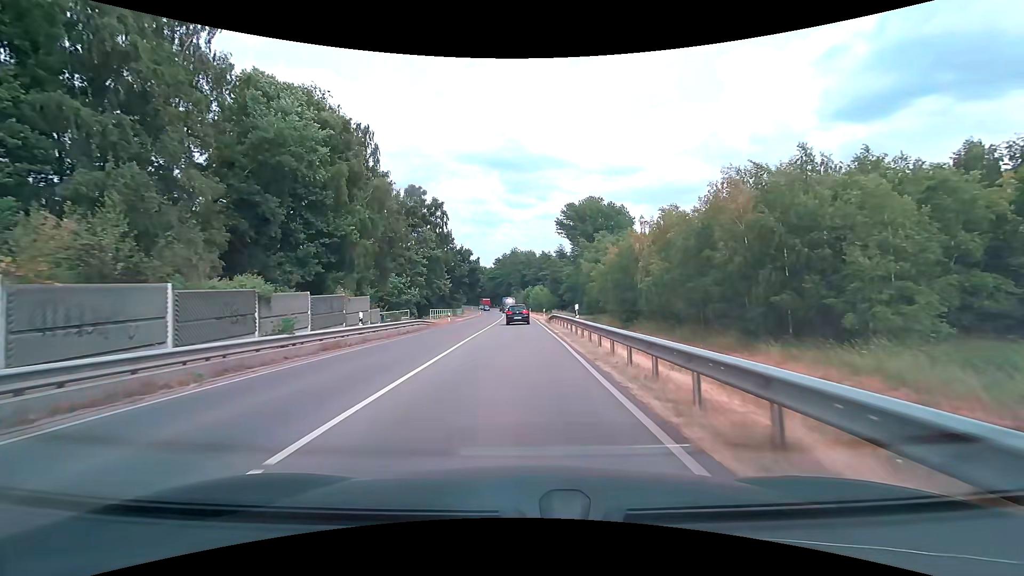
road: secondary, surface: asphalt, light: Day
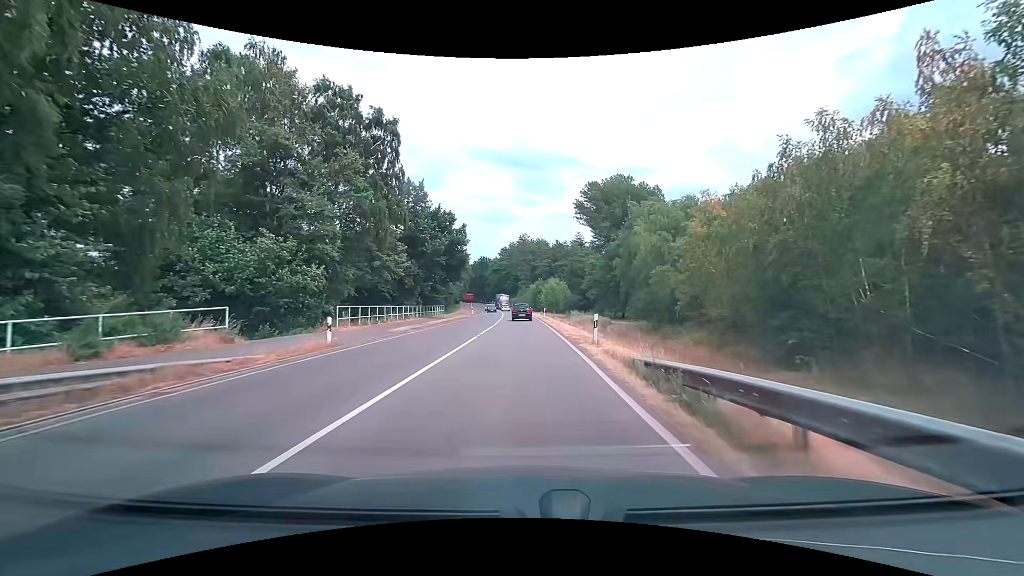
(-0.2, +30.4) m; -1°
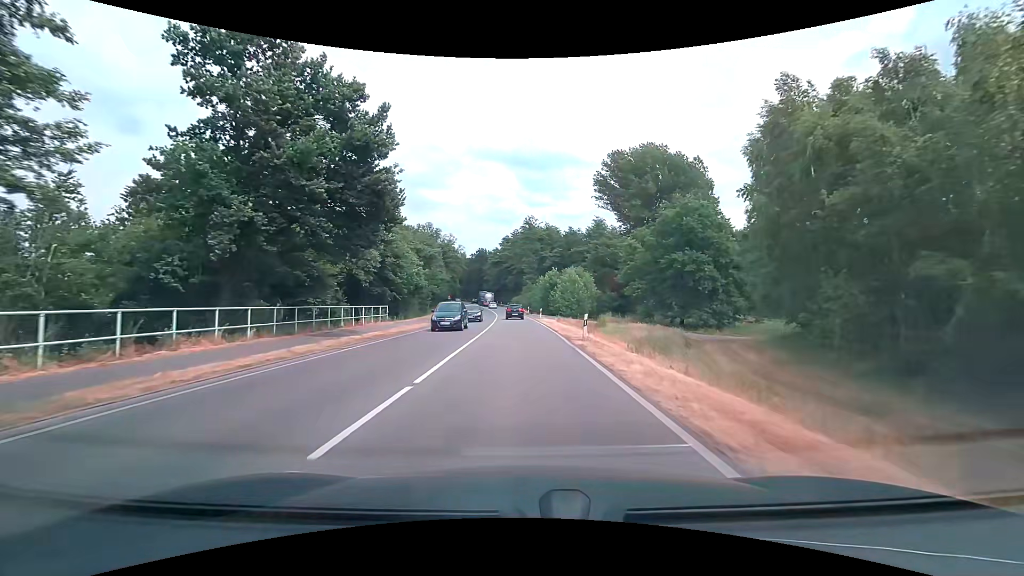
(-0.2, +30.5) m; -1°
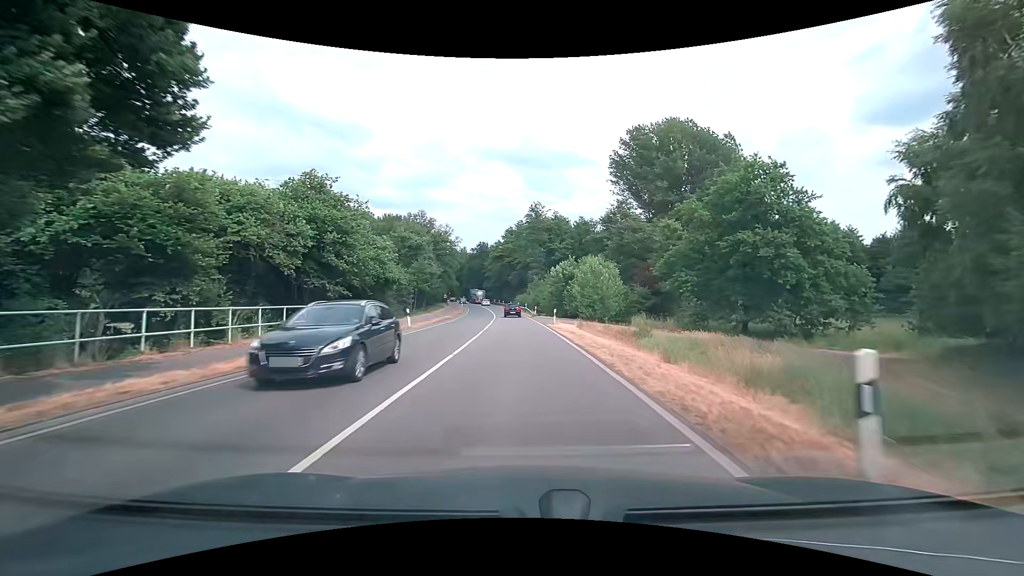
(0.0, +15.3) m; 0°
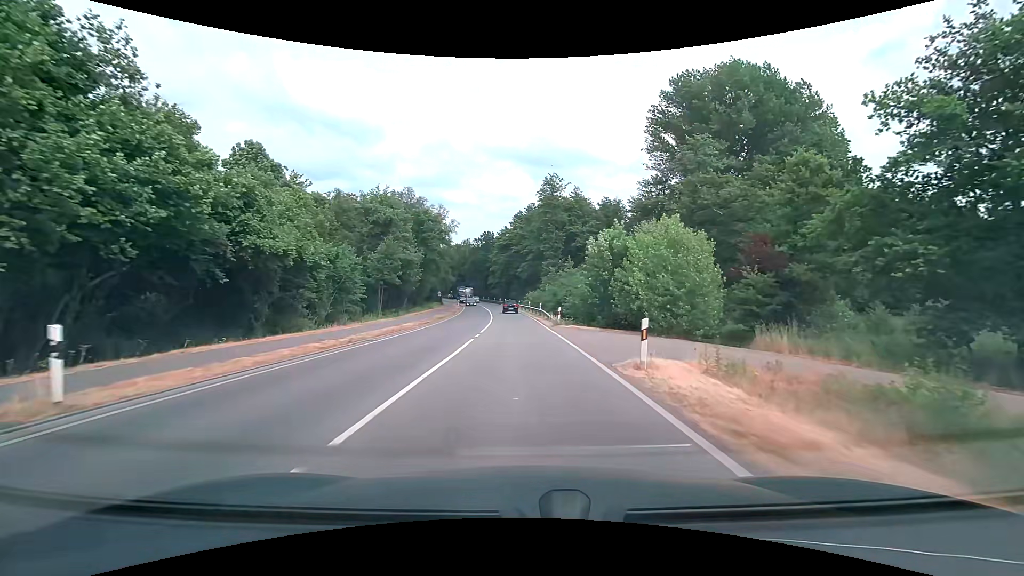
(-0.2, +22.9) m; -1°
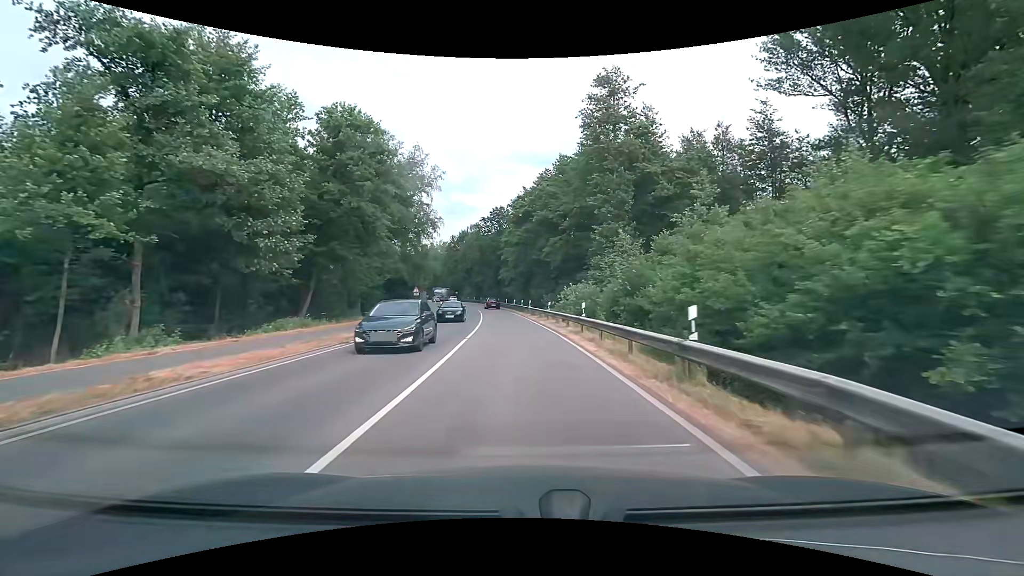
(-1.0, +38.2) m; -3°
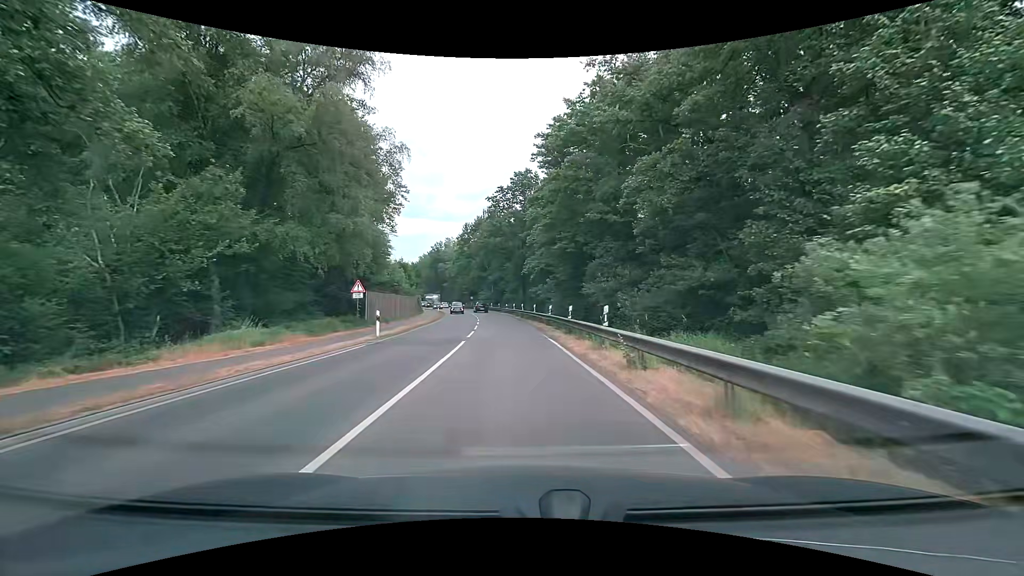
(-1.0, +30.2) m; -4°
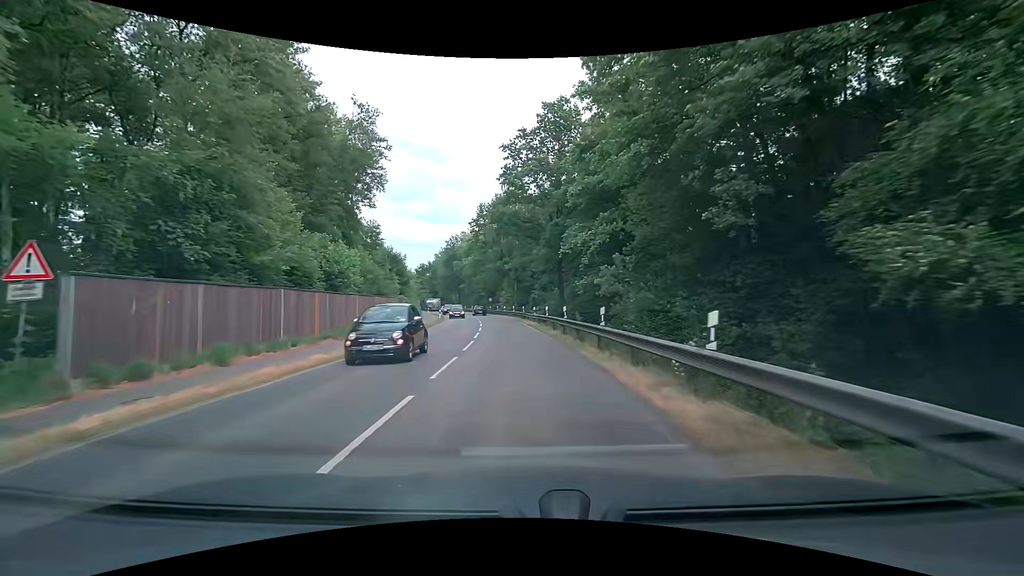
(-0.6, +22.6) m; -4°
(0, +10) (0, +20) (-1, +30) (-2, +40) (-3, +50) (-4, +60) (-6, +70) (-7, +80) (-9, +89) (-12, +99) m
